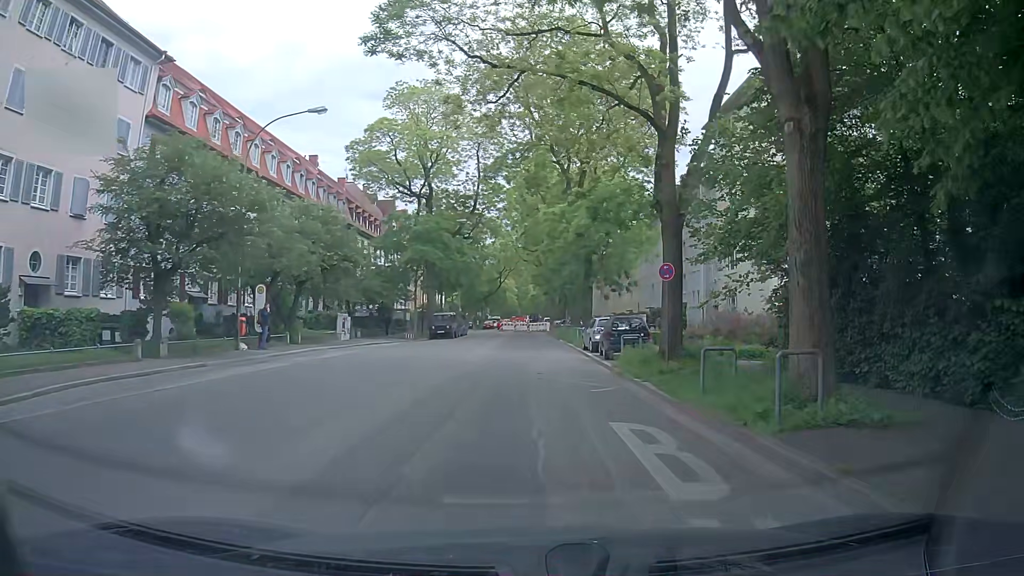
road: tertiary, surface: asphalt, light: Day
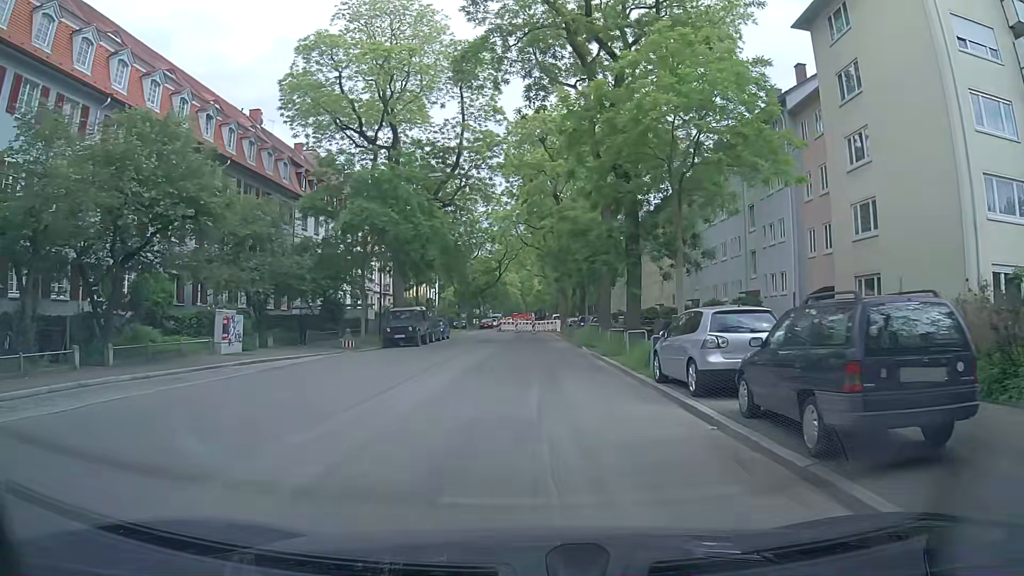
(-0.5, +17.3) m; -1°
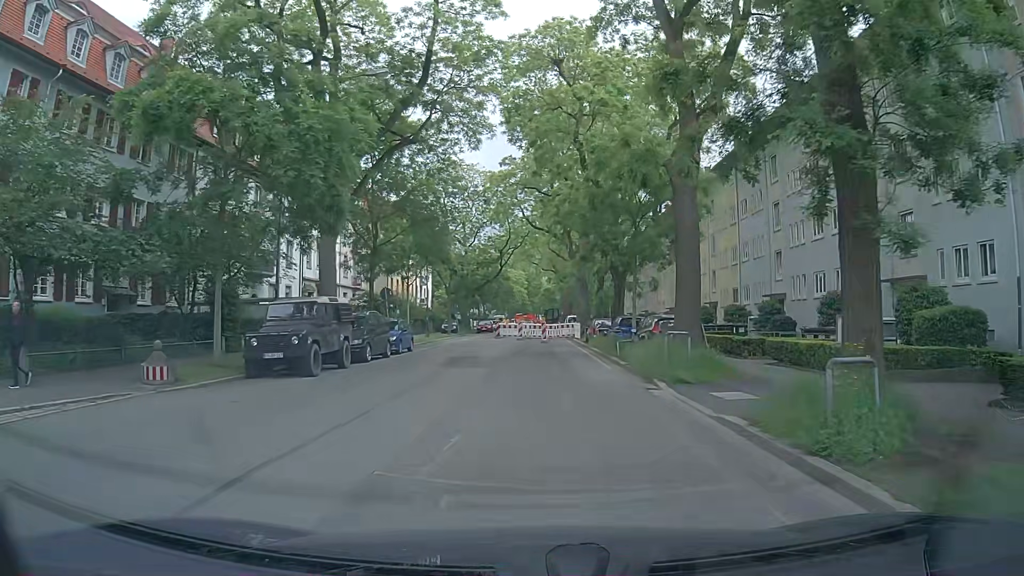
(-0.3, +17.2) m; -1°
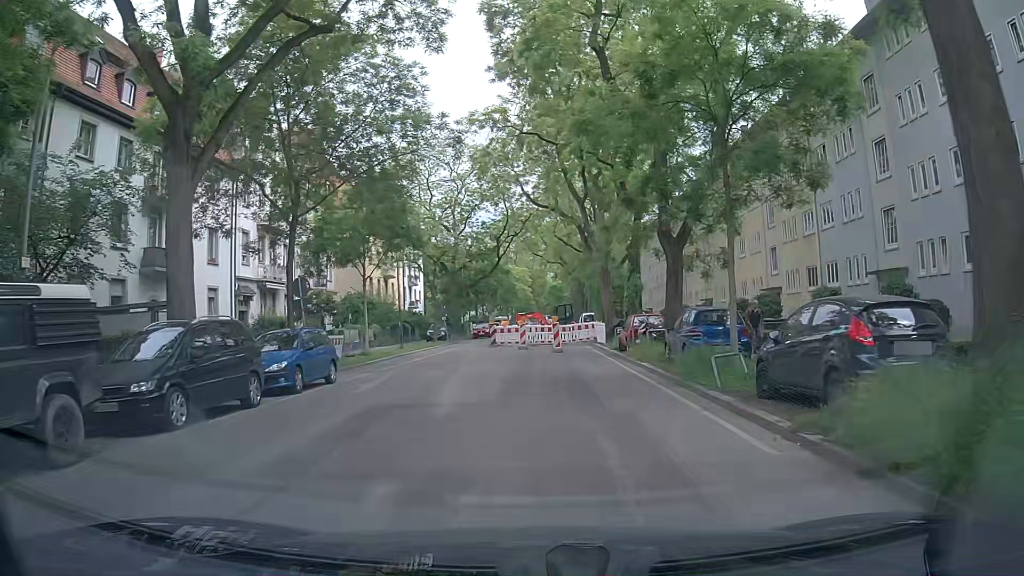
(-0.1, +12.5) m; -2°
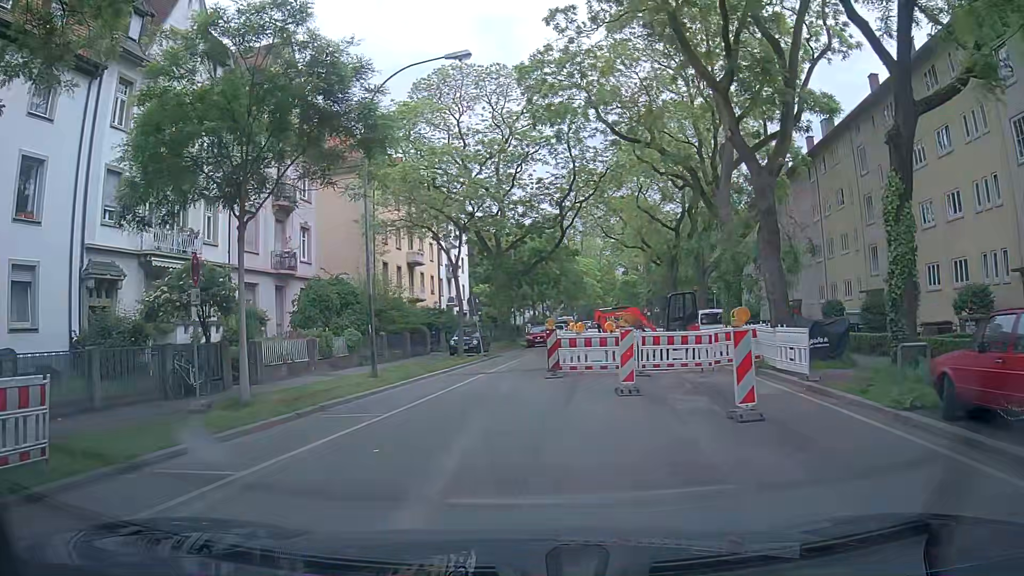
(-0.4, +19.2) m; -6°
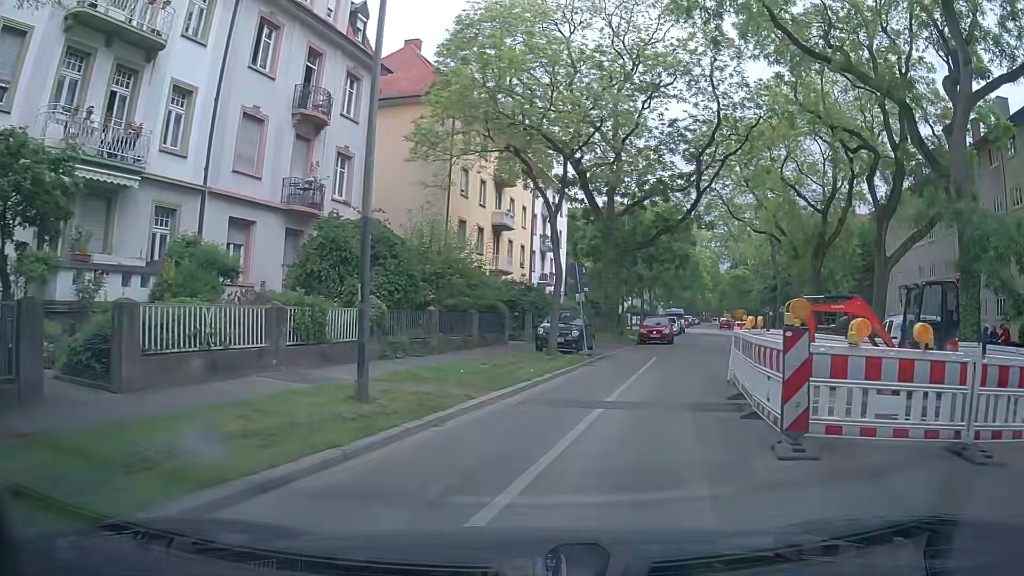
(-0.7, +11.1) m; -7°
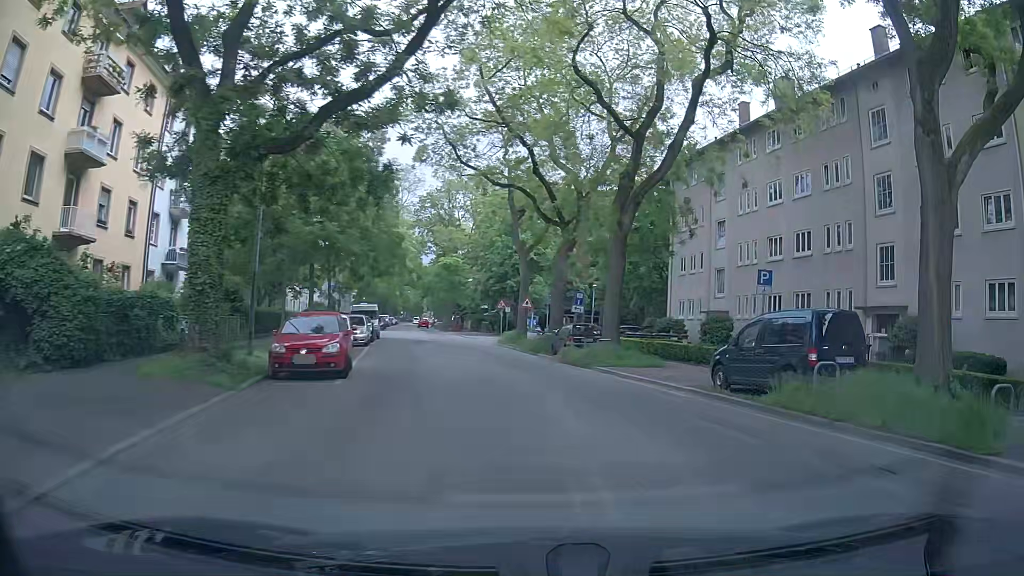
(+4.2, +19.9) m; +26°
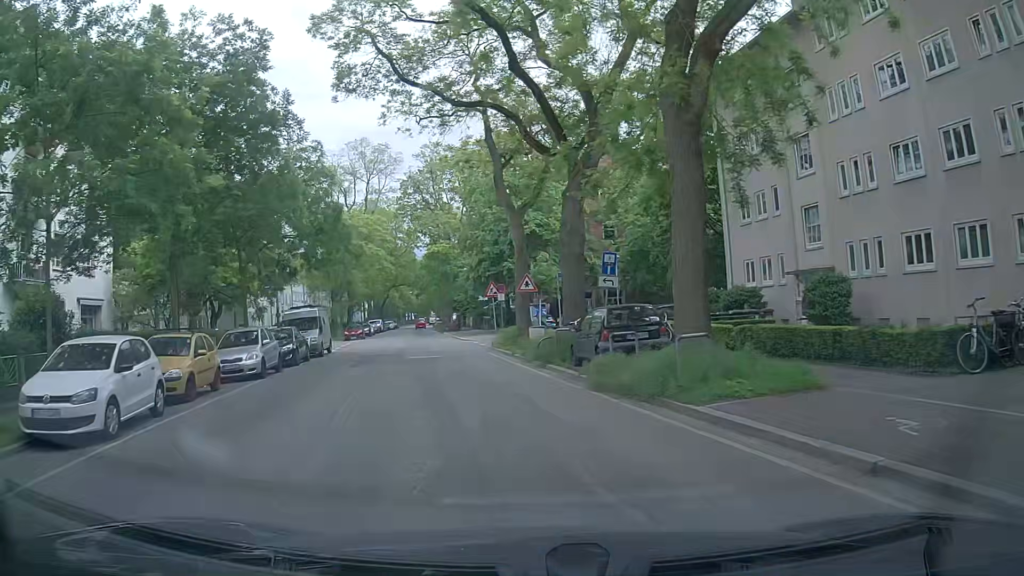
(+0.3, +13.5) m; 0°
(-1, +10) (-2, +20) (-4, +30) (-6, +39) (-8, +49) (-10, +59) (-12, +69) (-13, +79) (-15, +89) (-17, +98) m
